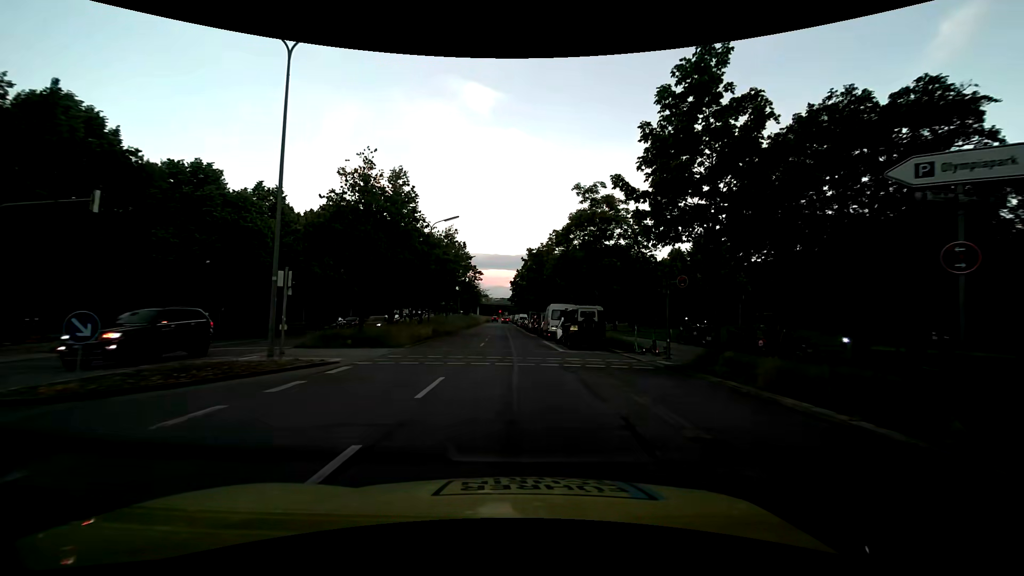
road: secondary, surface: asphalt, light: Day
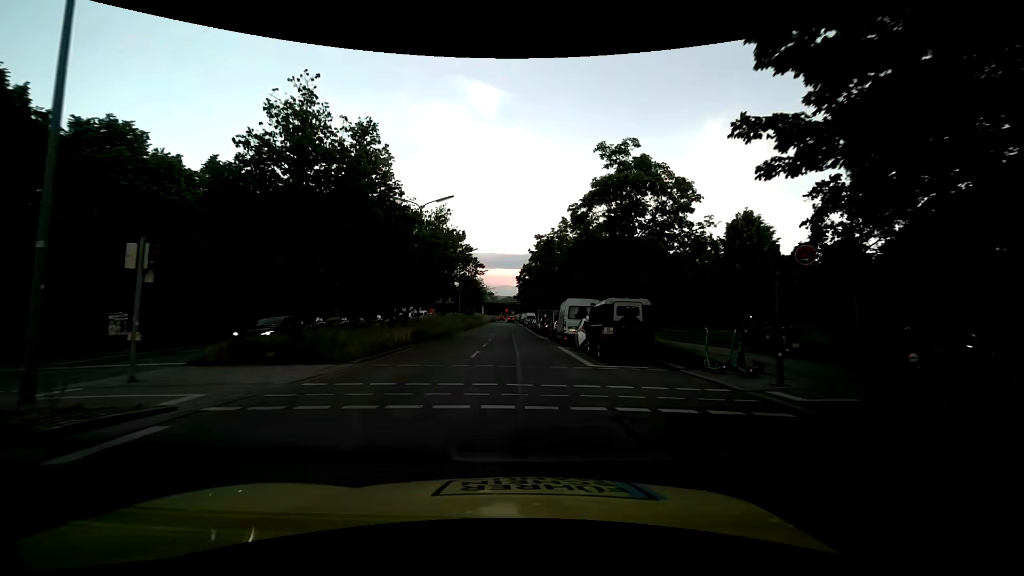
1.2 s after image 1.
(0.0, +7.5) m; -1°
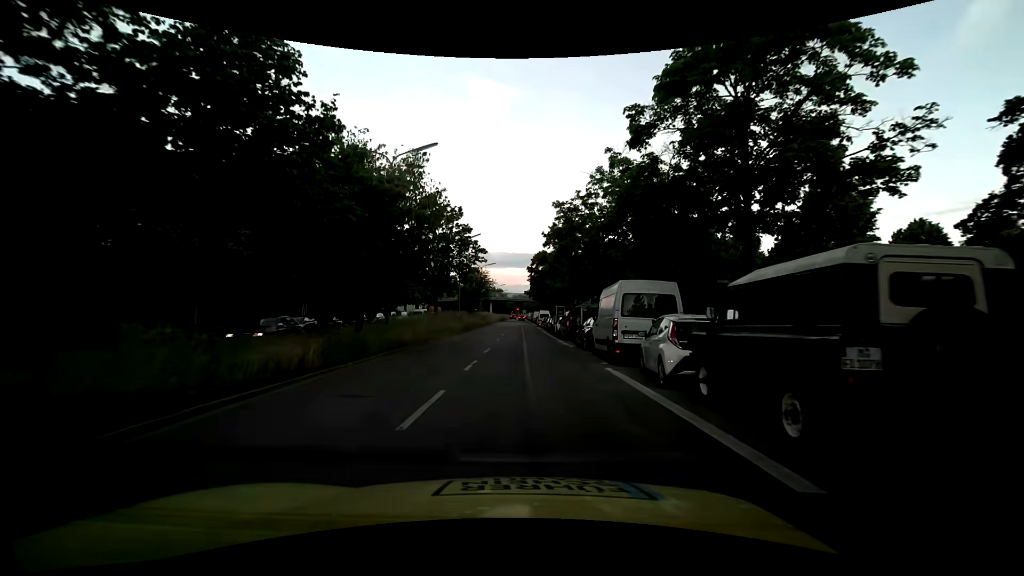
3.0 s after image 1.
(-0.1, +11.3) m; -1°
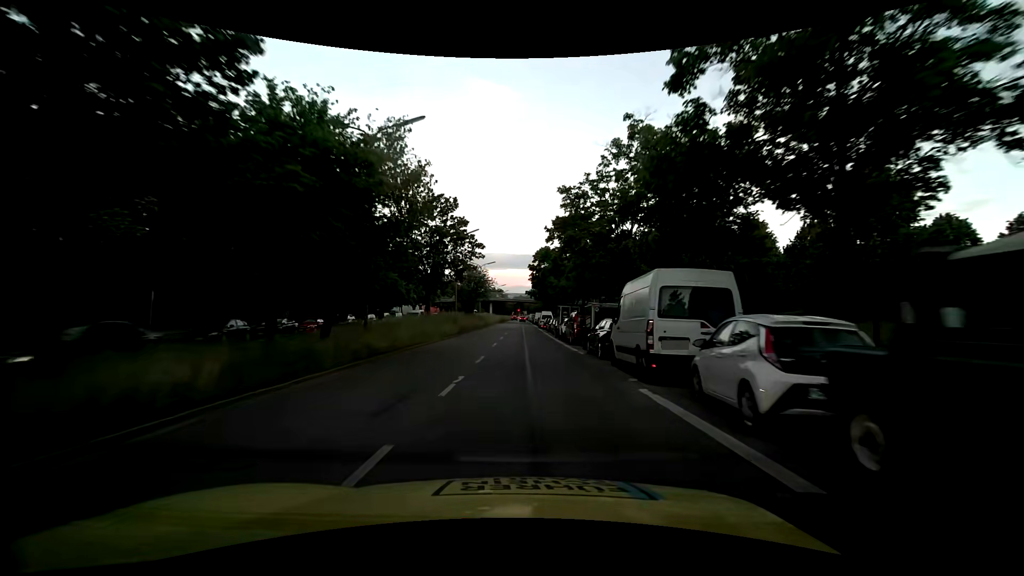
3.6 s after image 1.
(0.0, +3.8) m; 0°
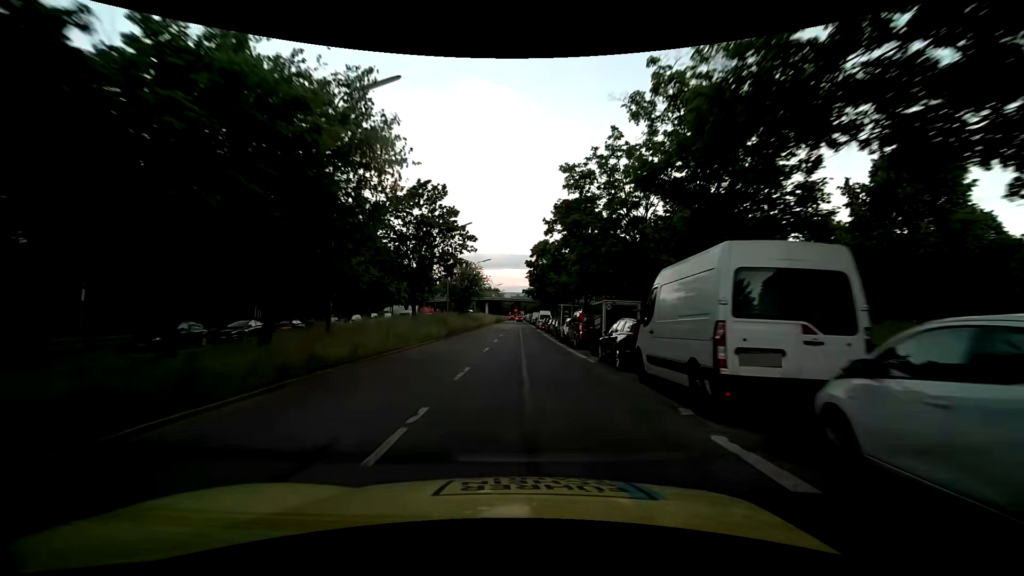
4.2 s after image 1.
(0.0, +3.9) m; +1°
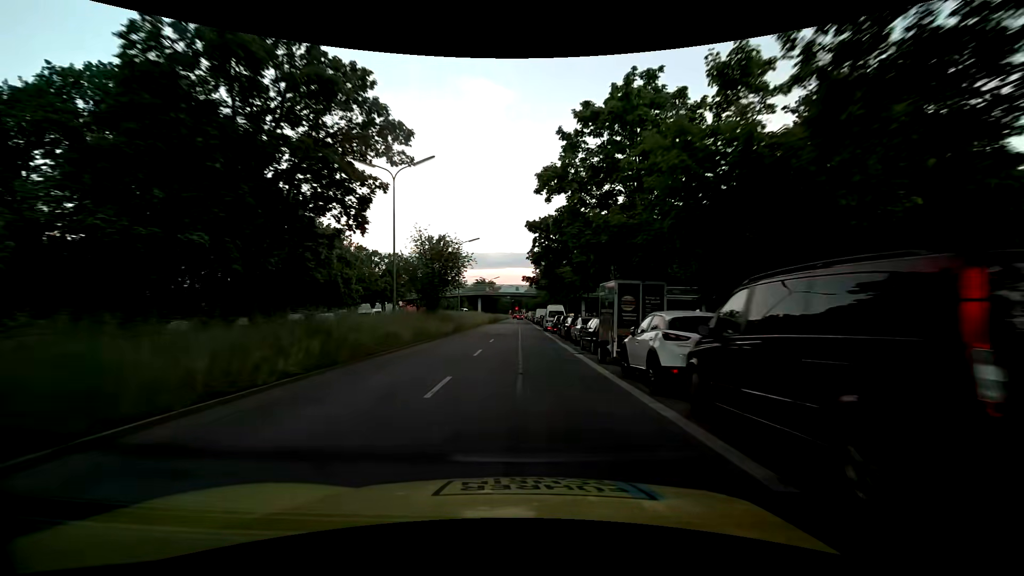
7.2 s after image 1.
(-0.1, +20.3) m; 0°
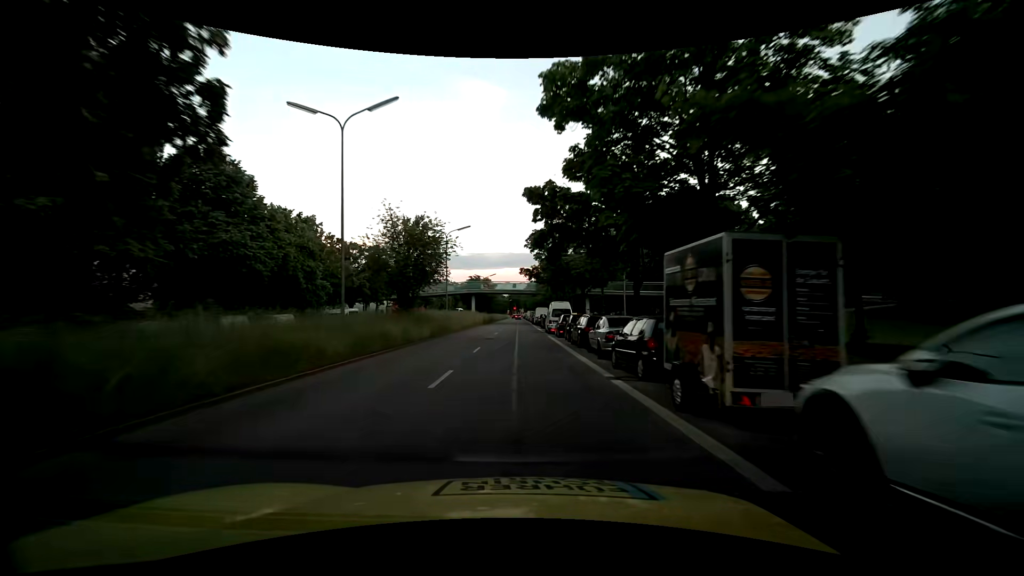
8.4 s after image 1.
(0.0, +8.0) m; 0°
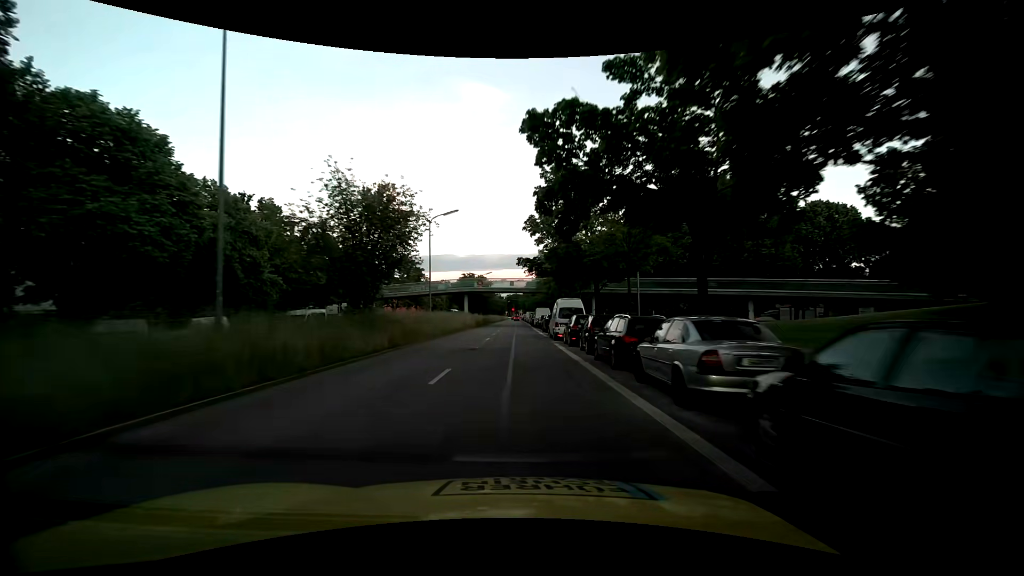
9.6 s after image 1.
(0.0, +8.4) m; 0°
(0, +10) (0, +20) (0, +30) (0, +40) (0, +50) (-1, +60) (-1, +70) (-1, +80) (-1, +90) (-1, +100) m
